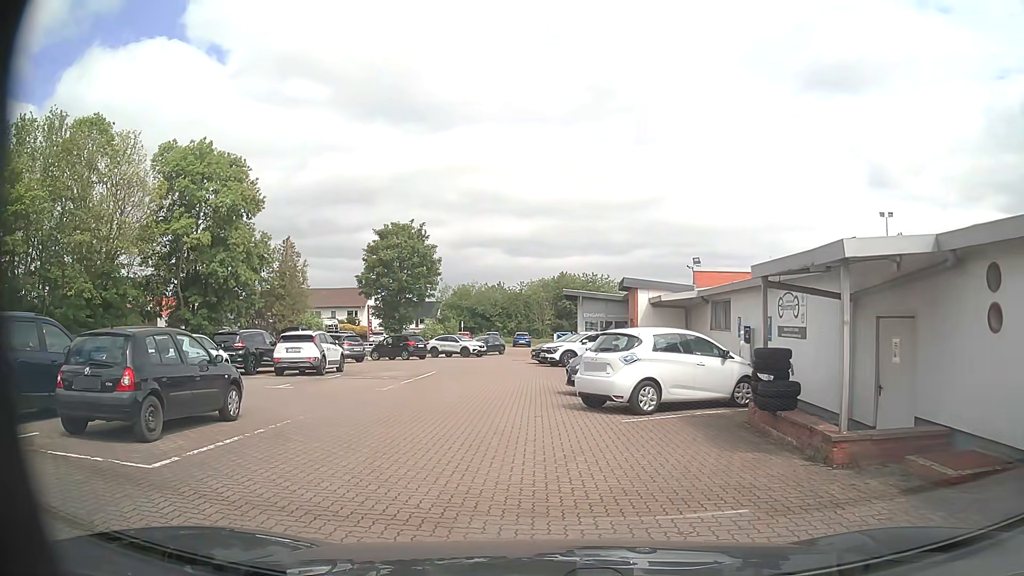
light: Day
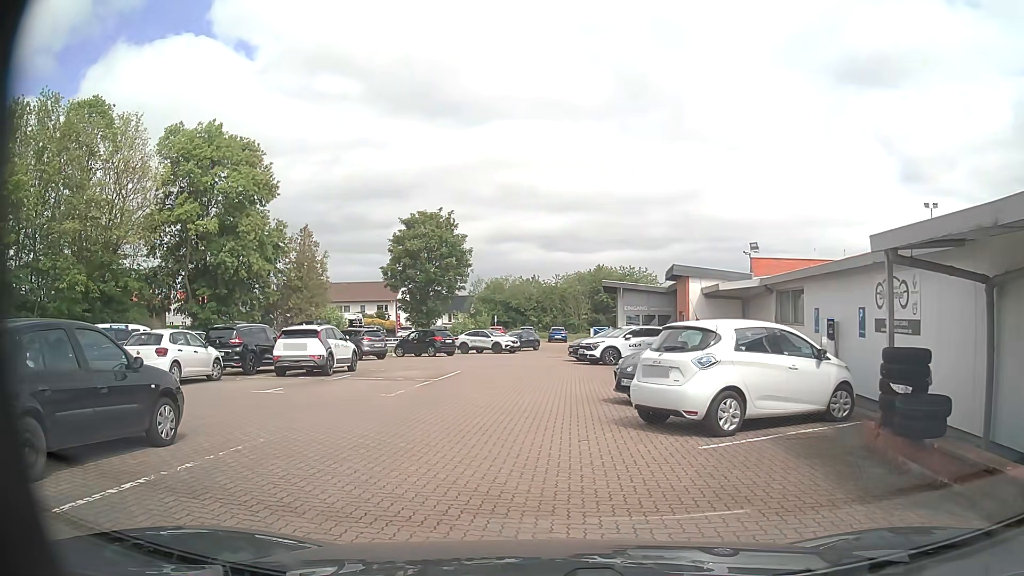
(-0.1, +3.1) m; -3°
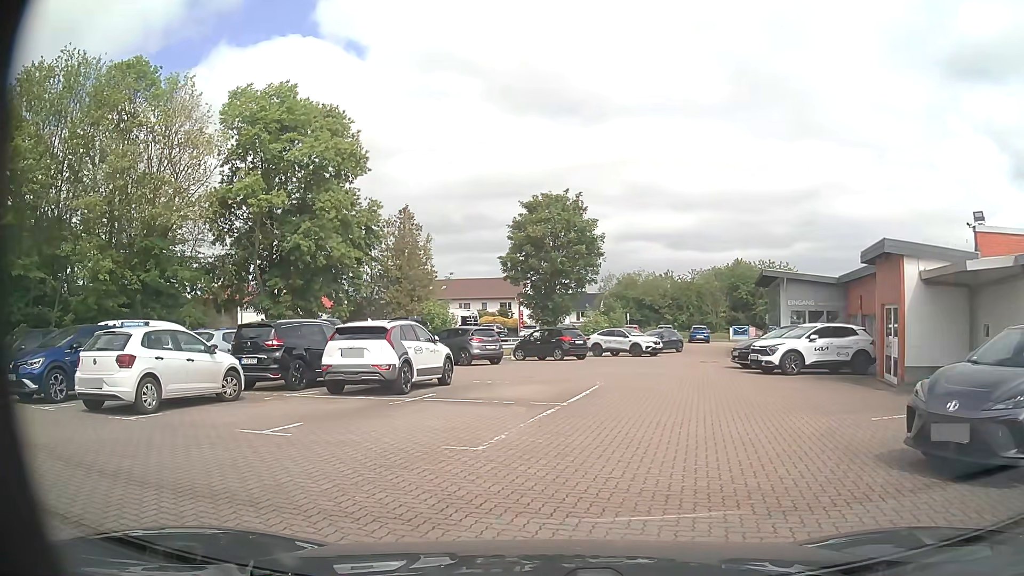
(-0.8, +6.7) m; -11°
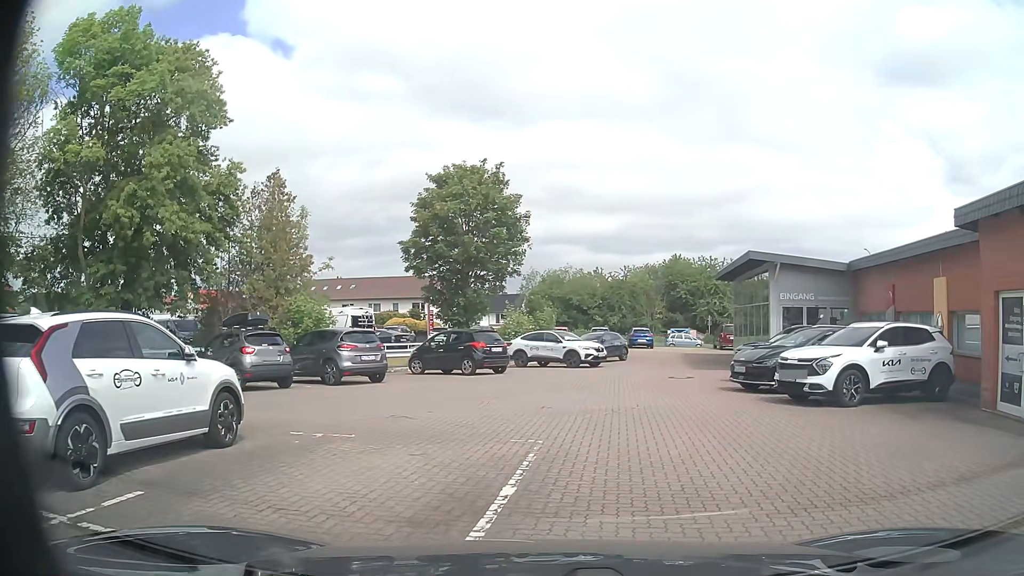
(+0.2, +8.8) m; +6°
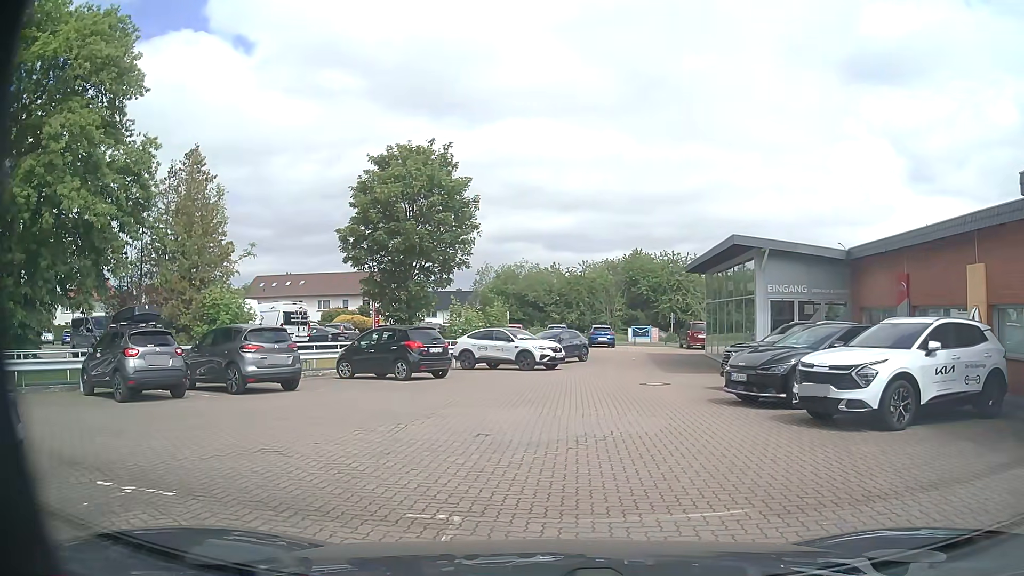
(+0.1, +3.6) m; +4°
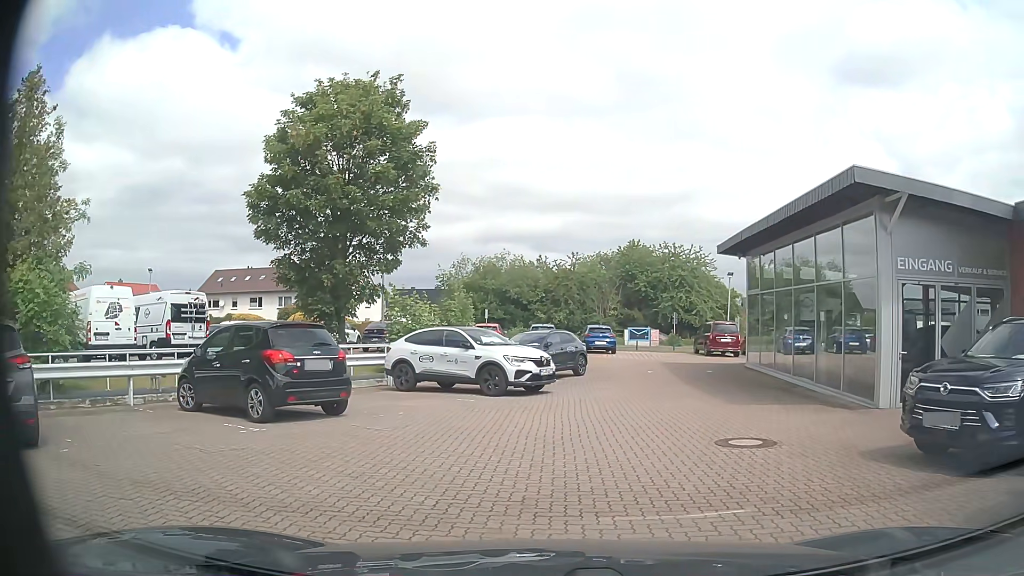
(+0.1, +9.3) m; +1°
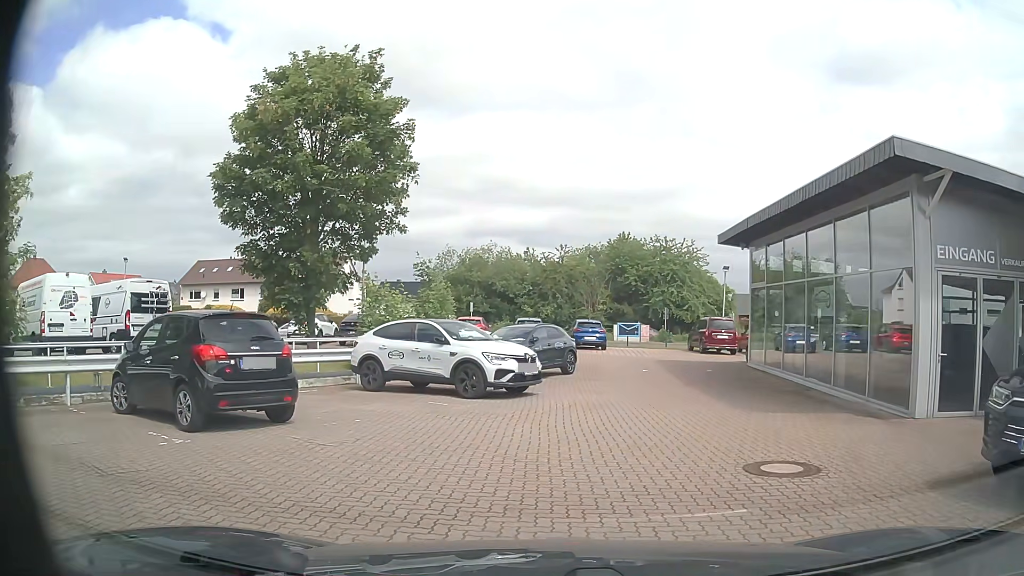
(0.0, +1.9) m; +1°
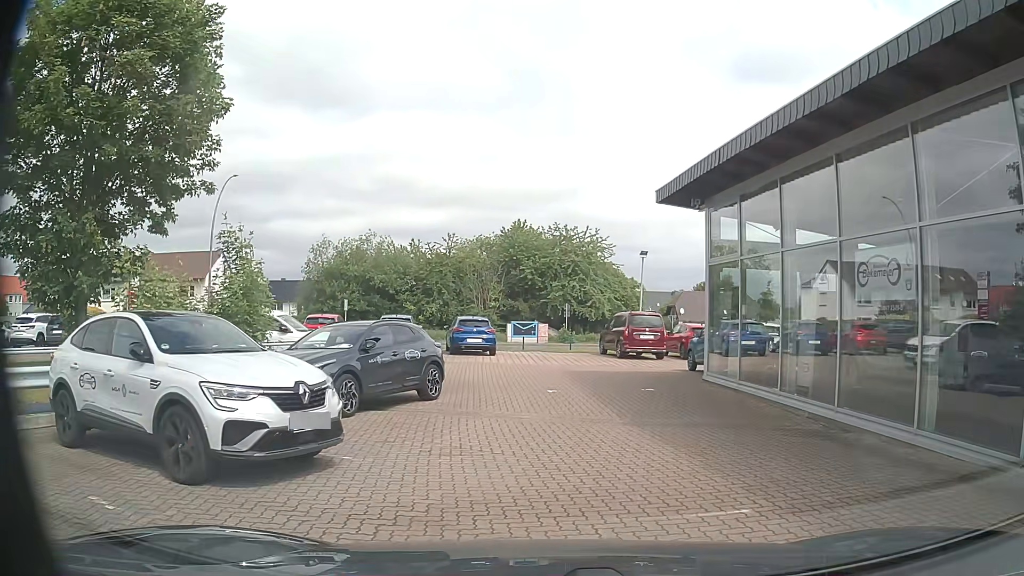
(+0.7, +7.5) m; +9°
